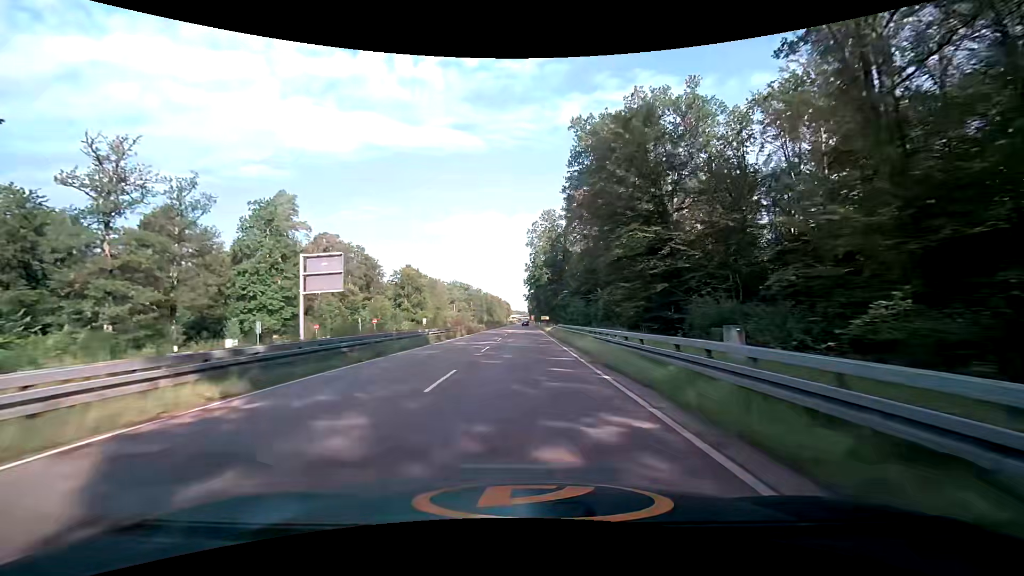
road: trunk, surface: asphalt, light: Day
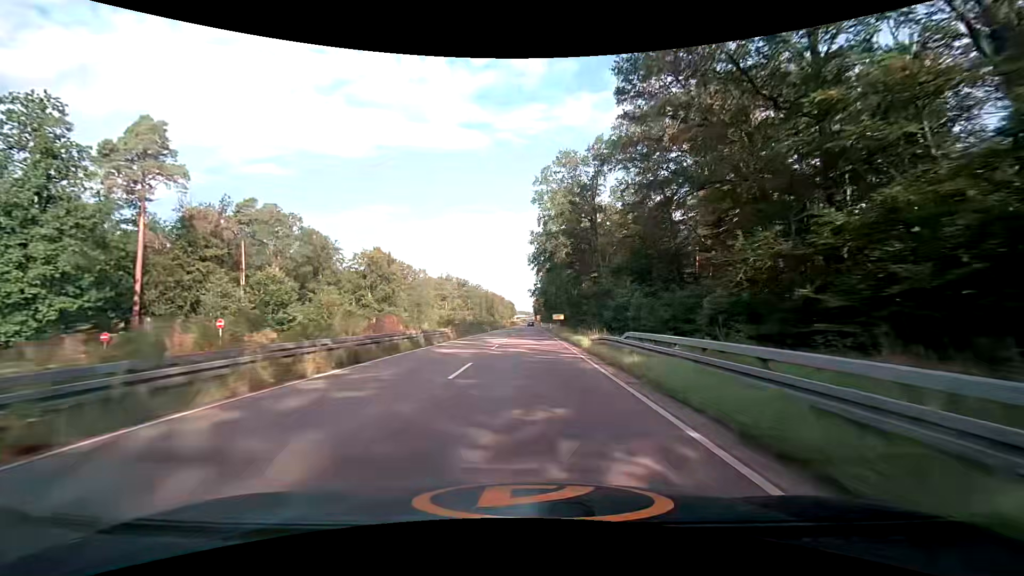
(-0.2, +35.3) m; -1°
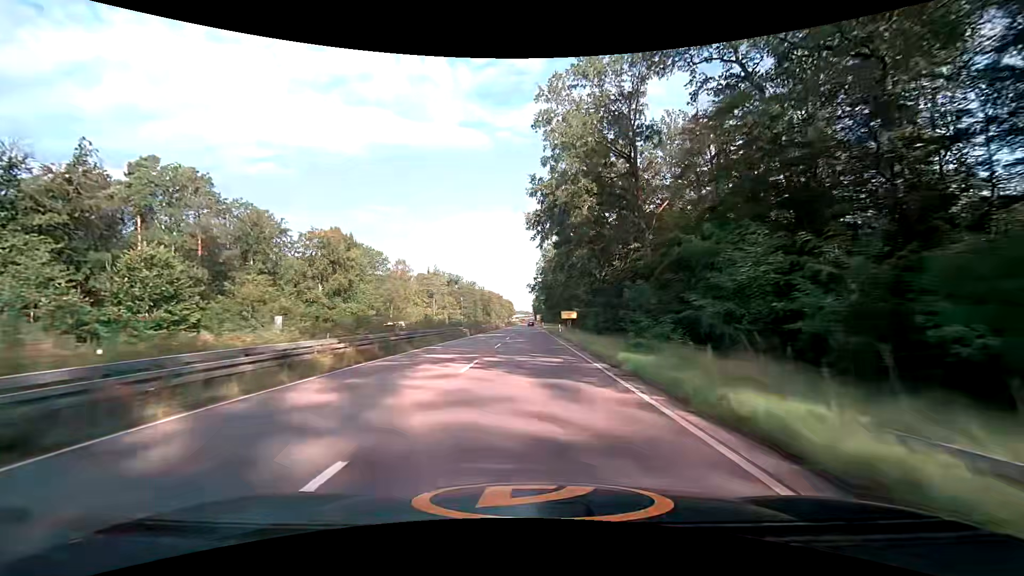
(+0.1, +23.6) m; +1°
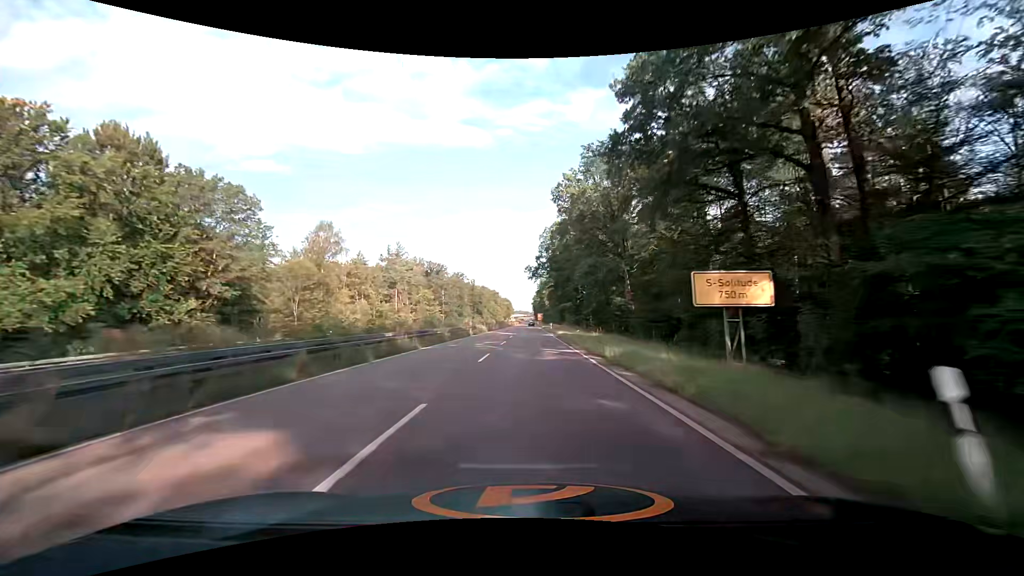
(0.0, +47.3) m; -1°
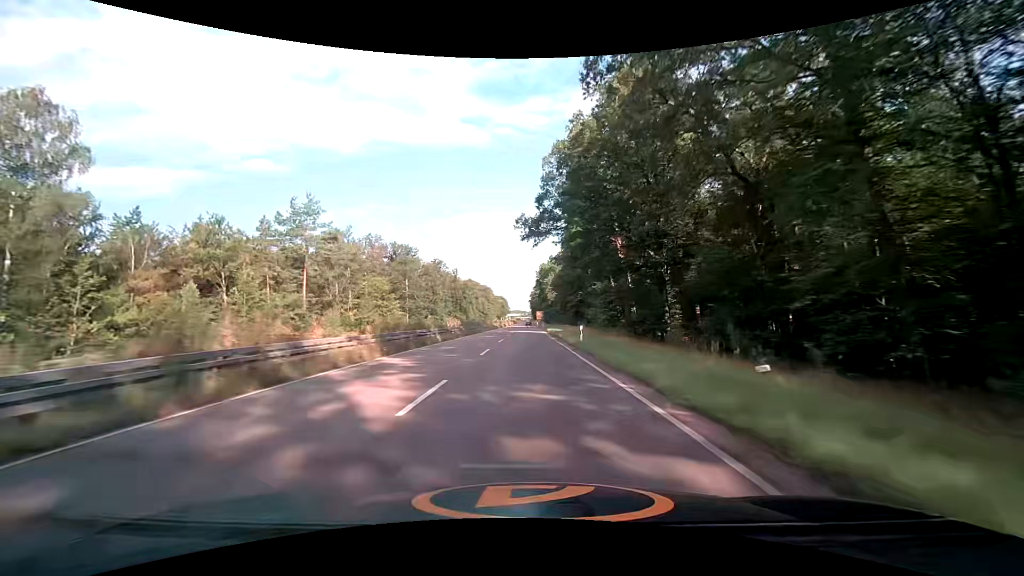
(+0.7, +47.4) m; +1°
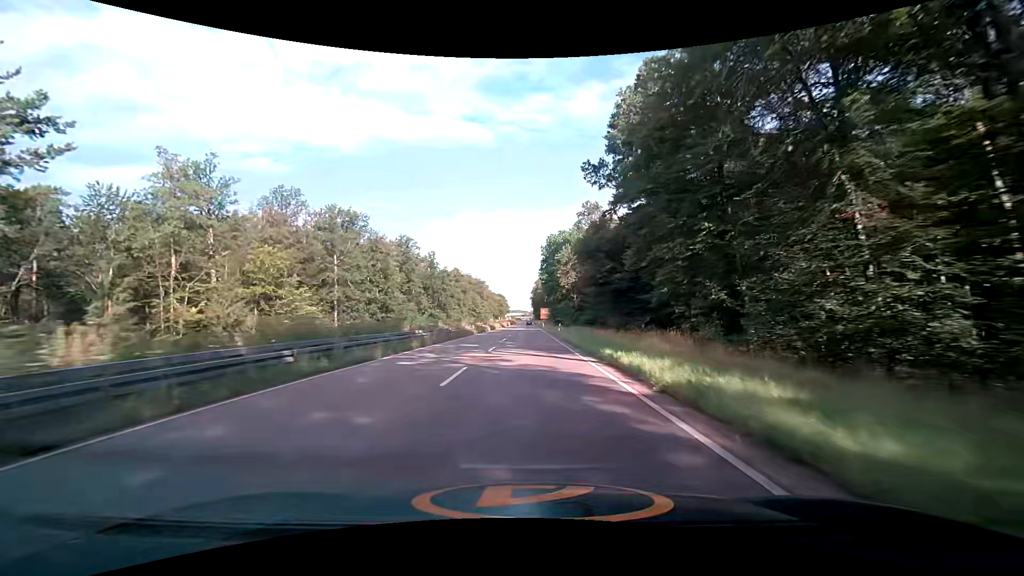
(0.0, +47.6) m; 0°
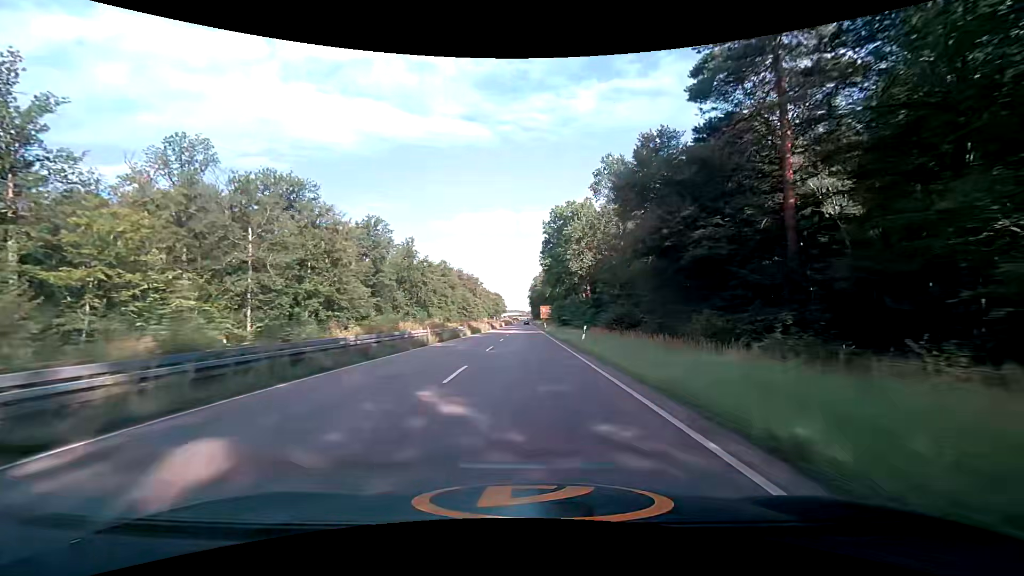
(+0.2, +23.7) m; +1°
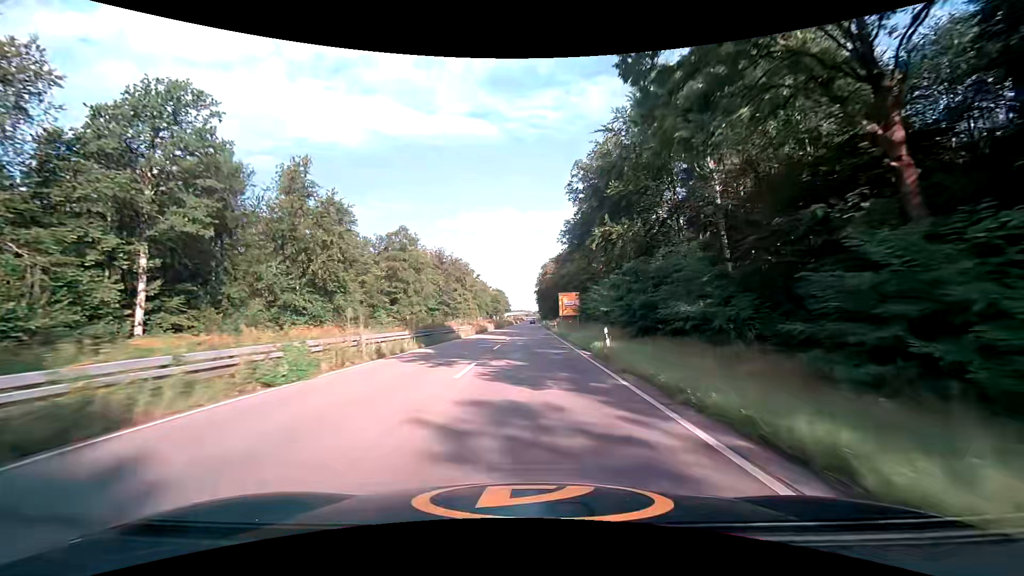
(-0.1, +58.8) m; -1°
(0, +10) (0, +20) (0, +30) (0, +40) (0, +50) (+1, +60) (+1, +70) (+1, +80) (+1, +90) (+1, +100) m
